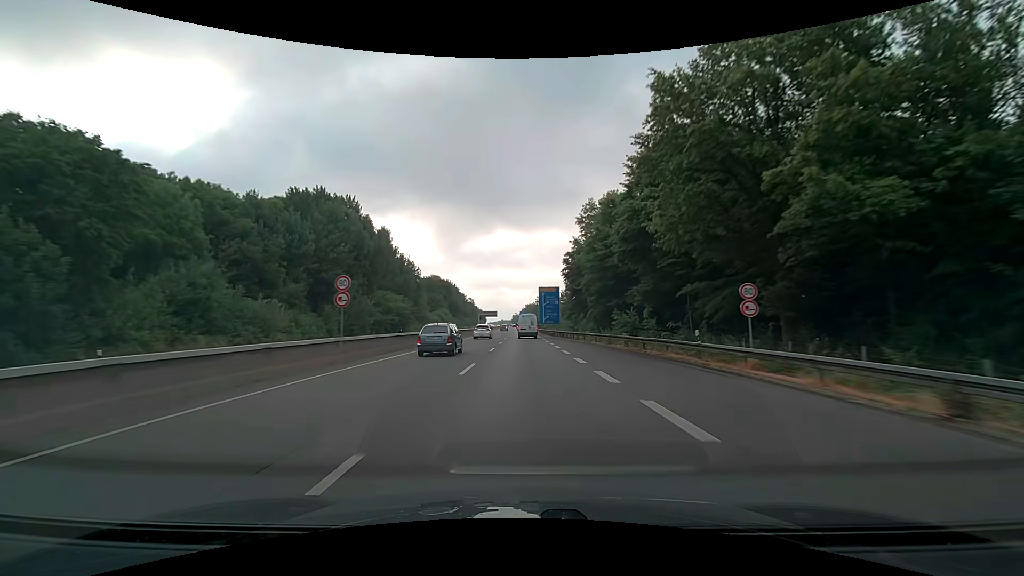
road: trunk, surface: asphalt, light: Day
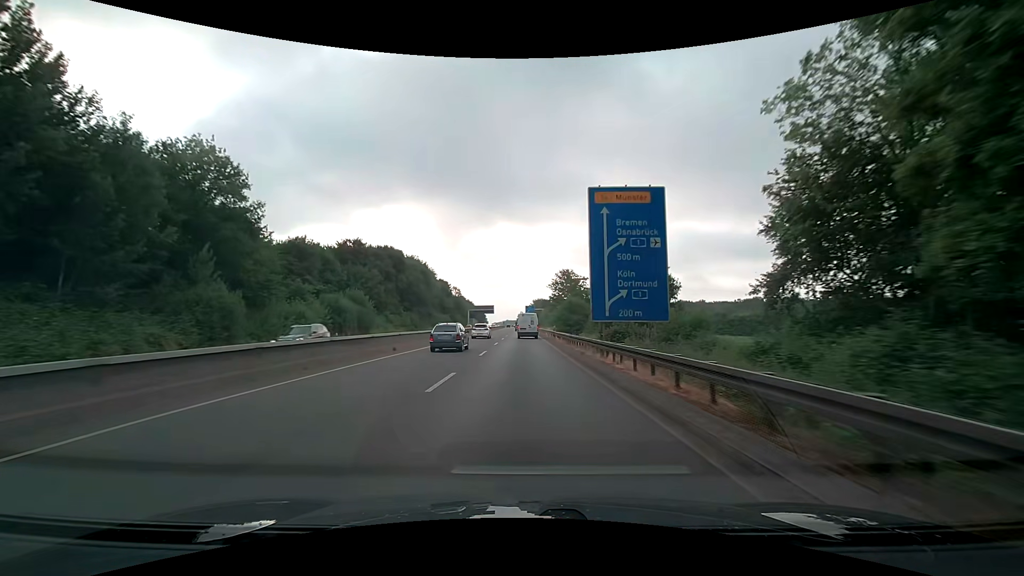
(-0.4, +75.8) m; -1°
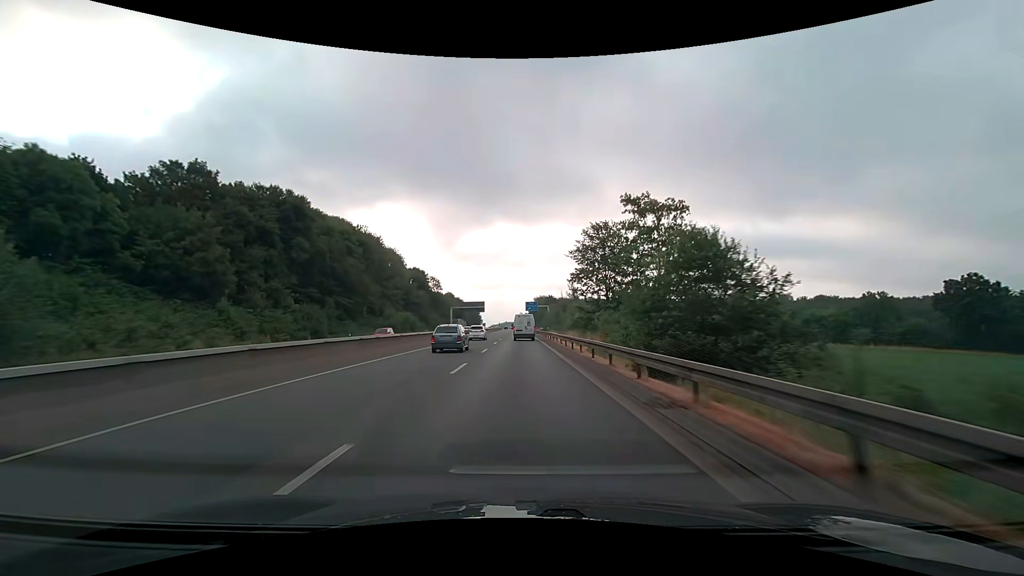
(-0.1, +44.6) m; 0°
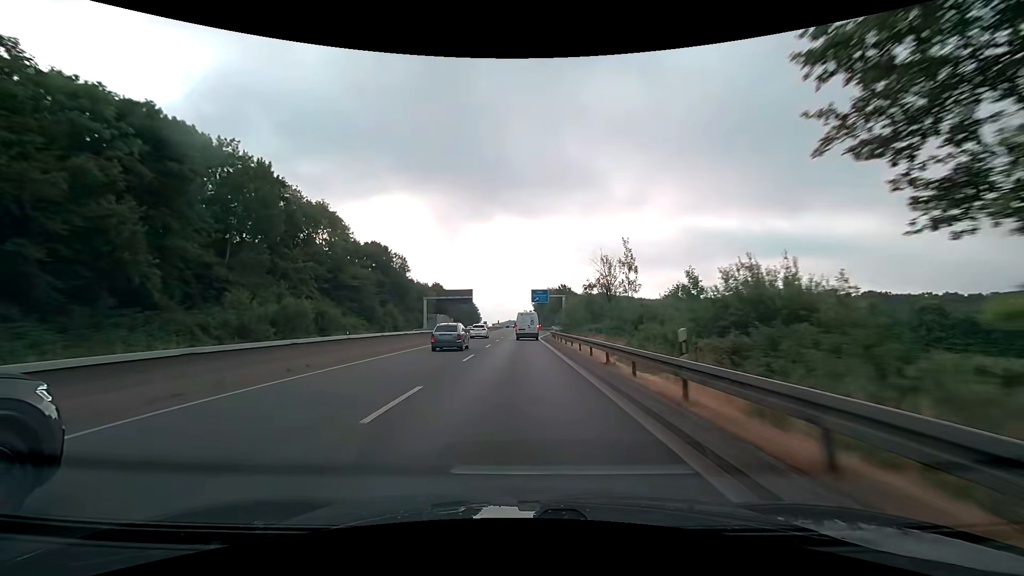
(0.0, +43.9) m; 0°
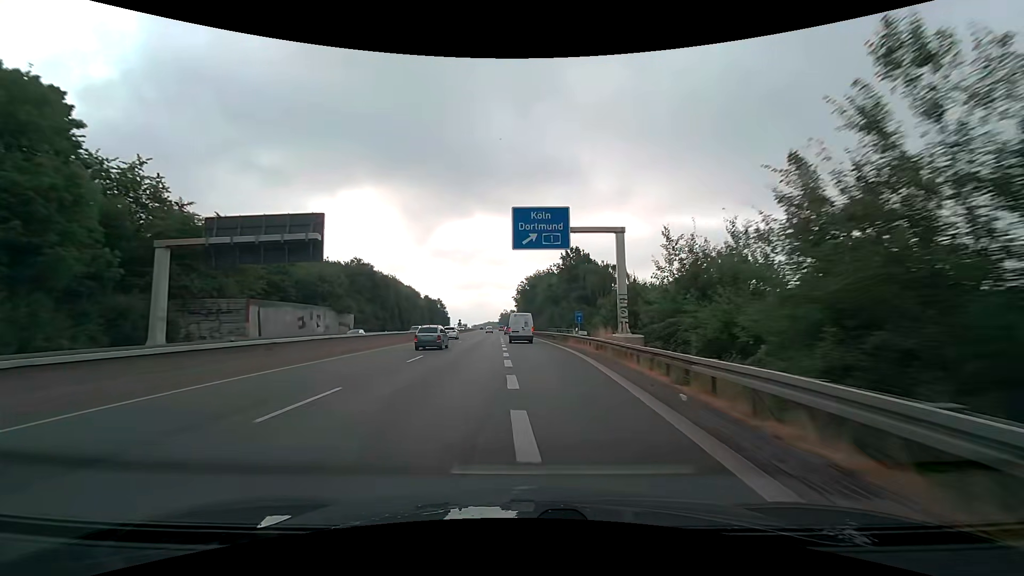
(+1.0, +70.7) m; +2°
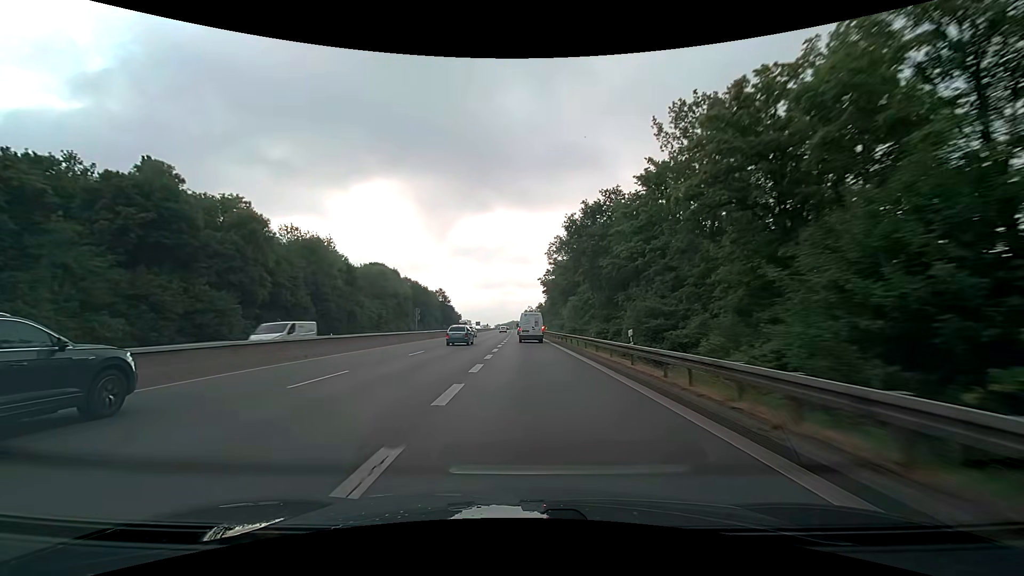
(-2.0, +68.8) m; -3°
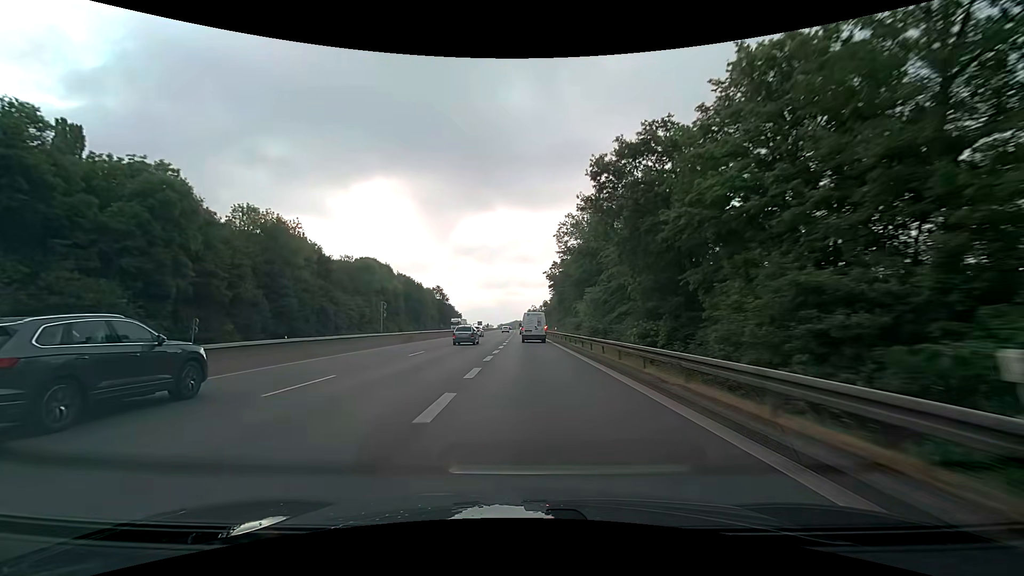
(-0.1, +13.7) m; 0°
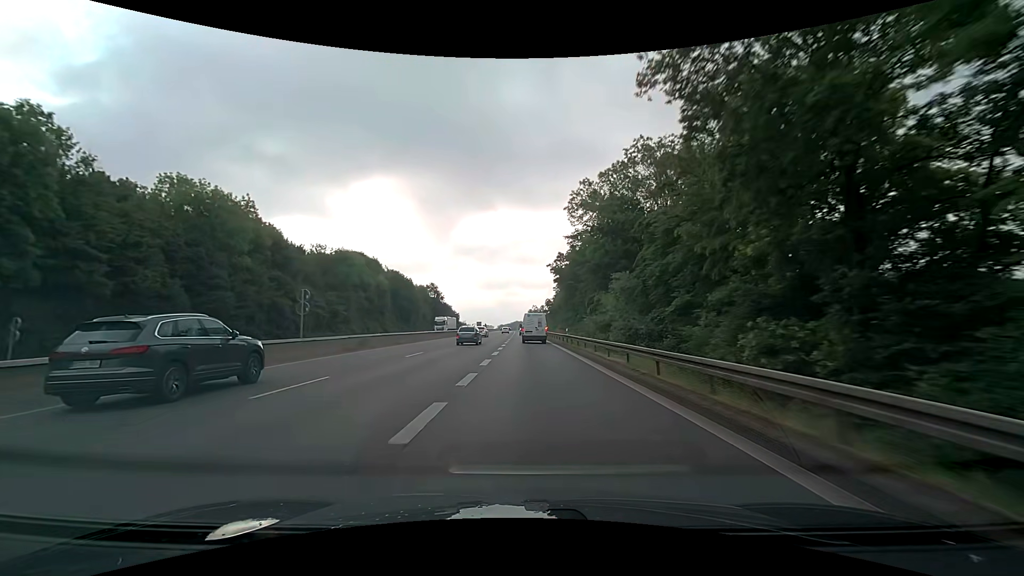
(-0.1, +13.7) m; 0°
